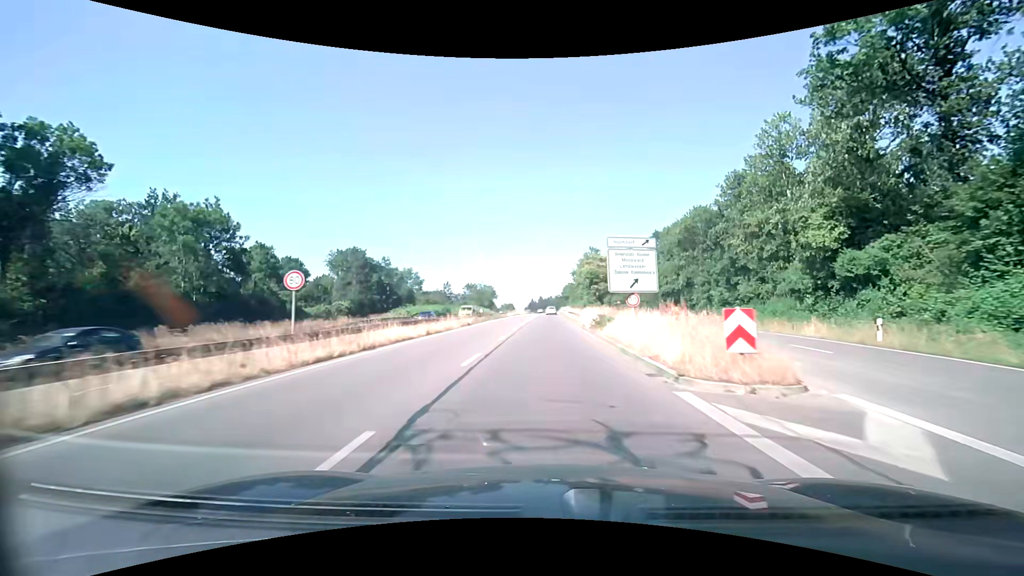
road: trunk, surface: asphalt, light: Day
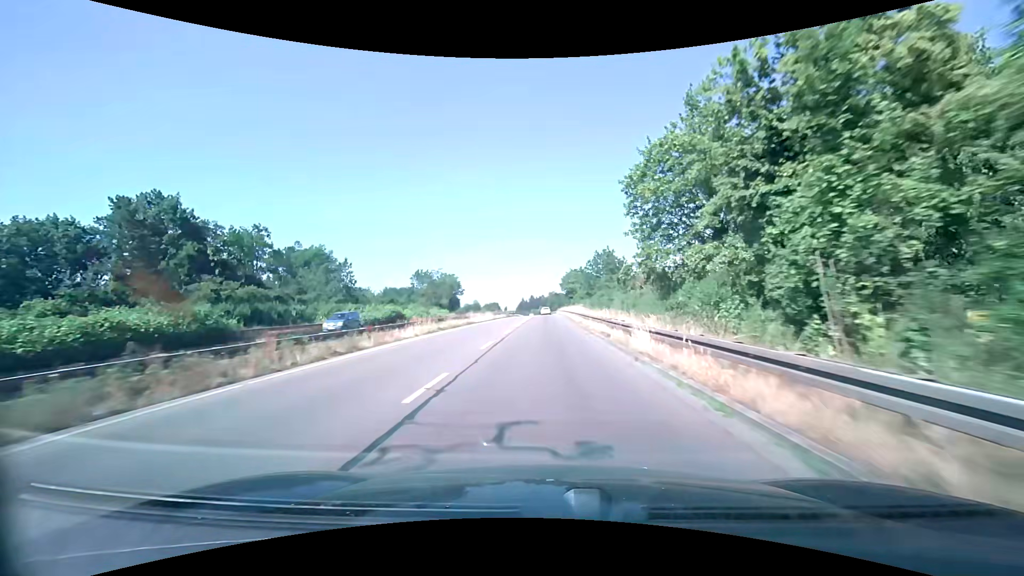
(+0.4, +58.3) m; +1°
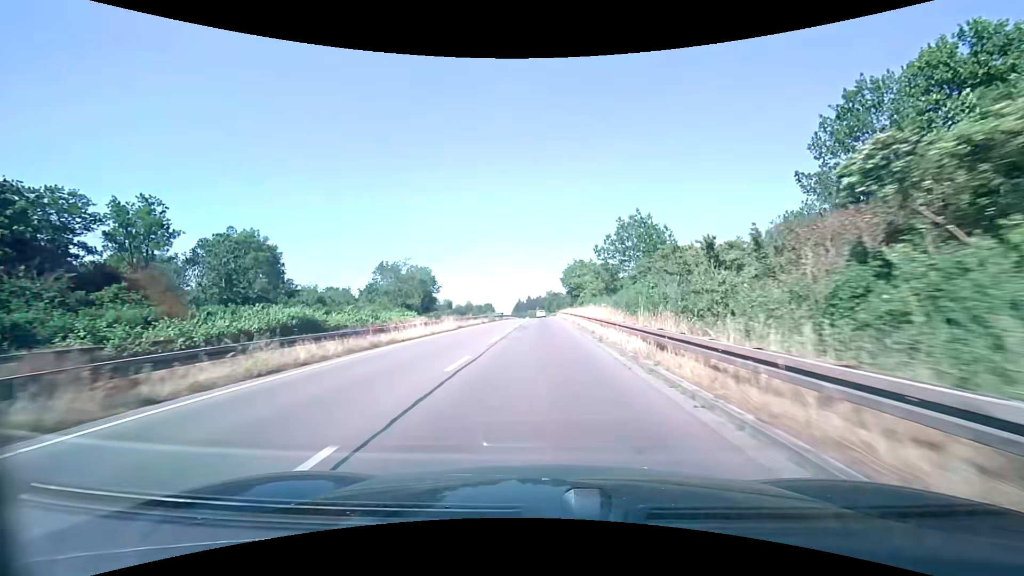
(0.0, +23.1) m; 0°
(0, +10) (0, +20) (0, +30) (0, +40) (0, +50) (0, +60) (0, +70) (-1, +80) (-1, +90) (-1, +100) m
